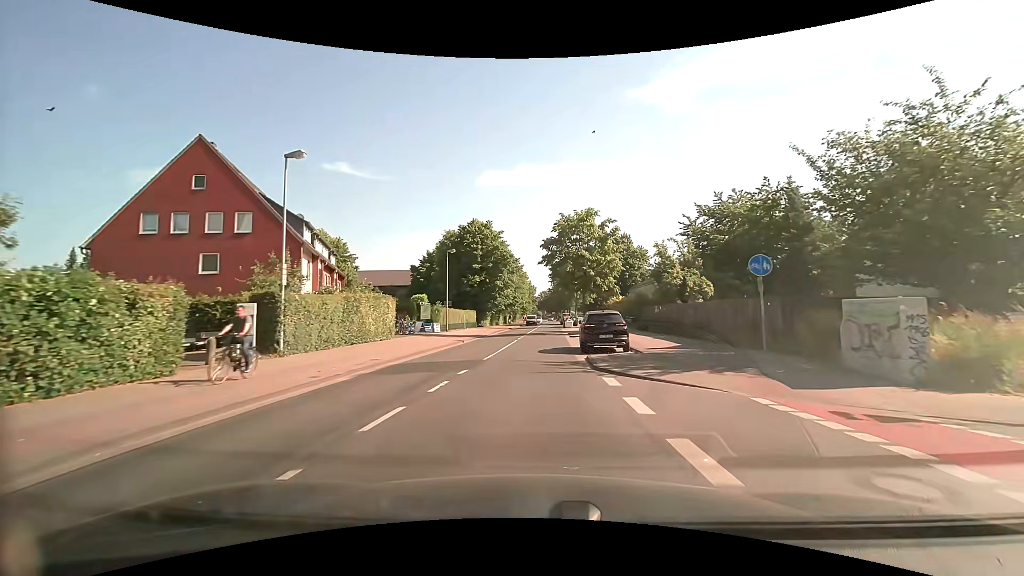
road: tertiary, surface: asphalt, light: Day
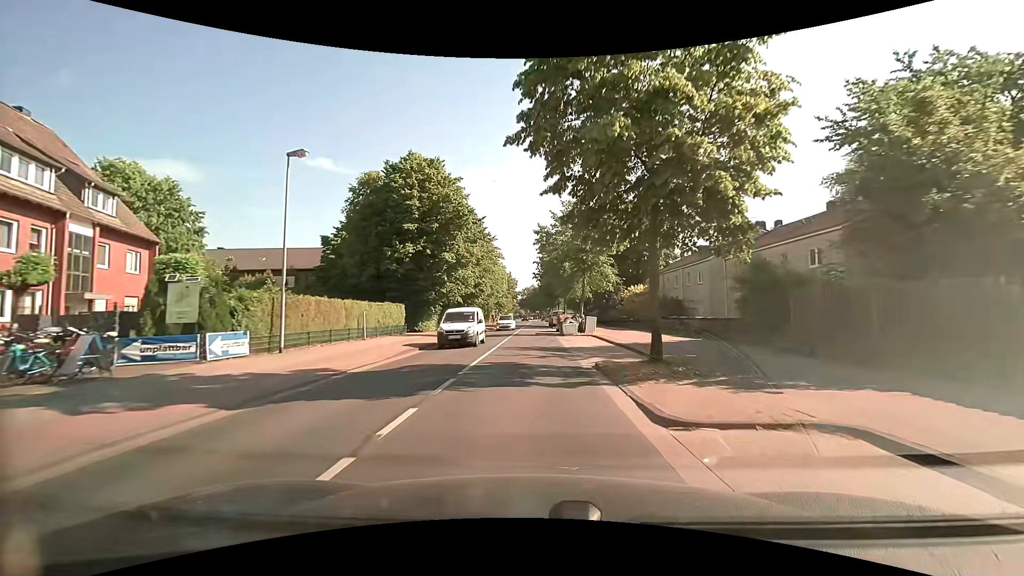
(+0.7, +28.1) m; +2°
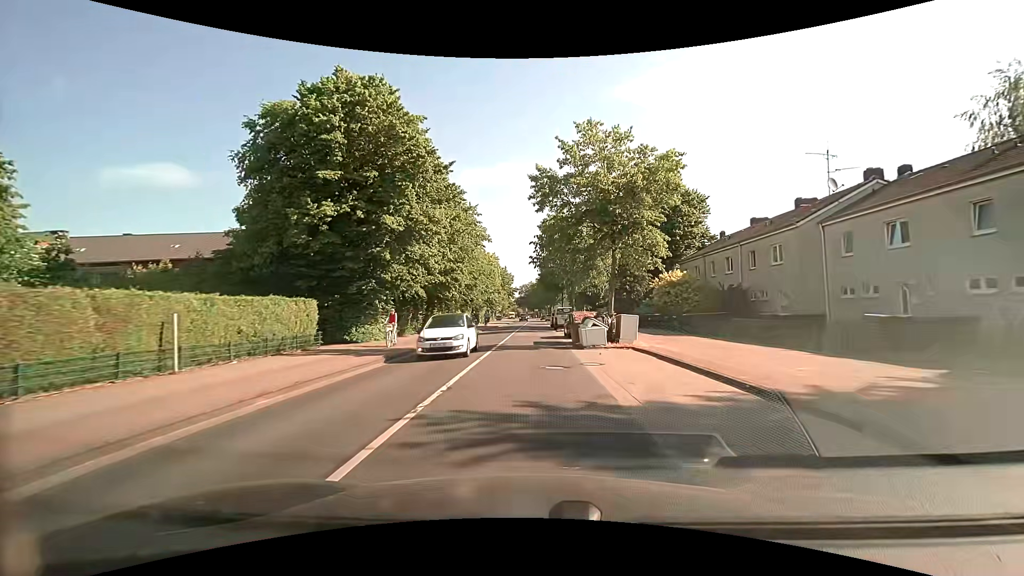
(+0.1, +14.5) m; +1°
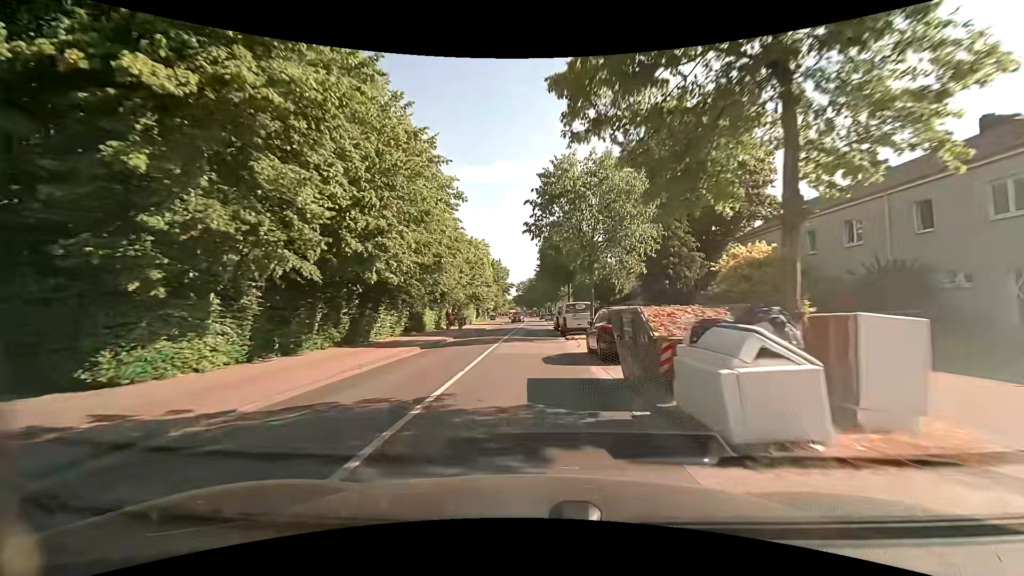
(-0.1, +14.8) m; 0°
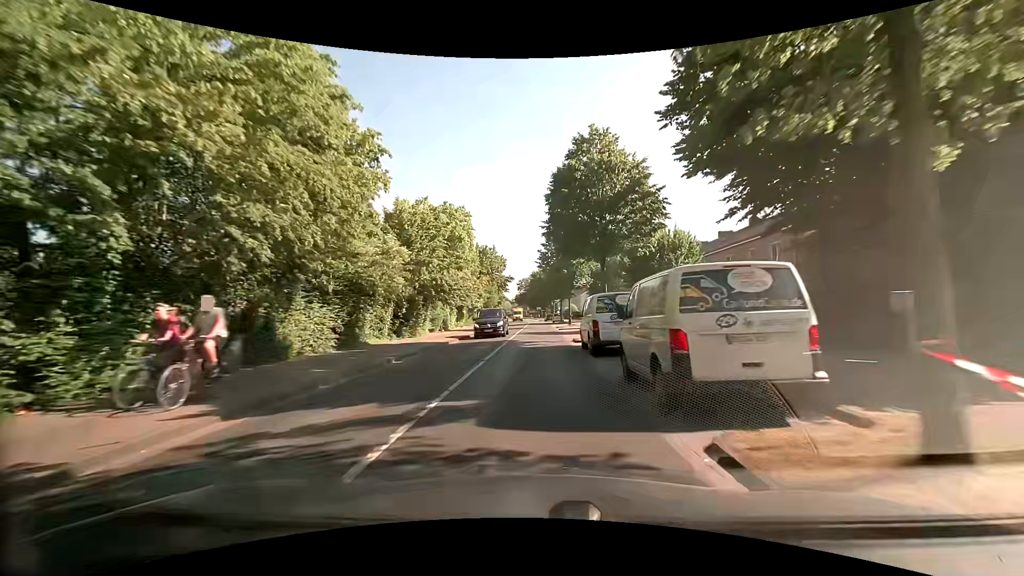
(0.0, +22.8) m; -1°
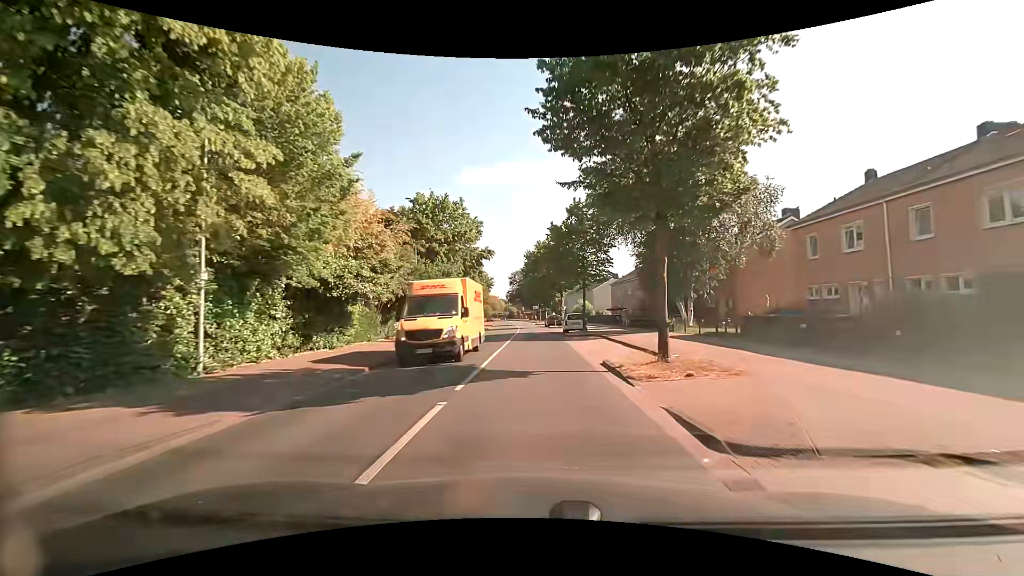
(+0.3, +37.5) m; +1°
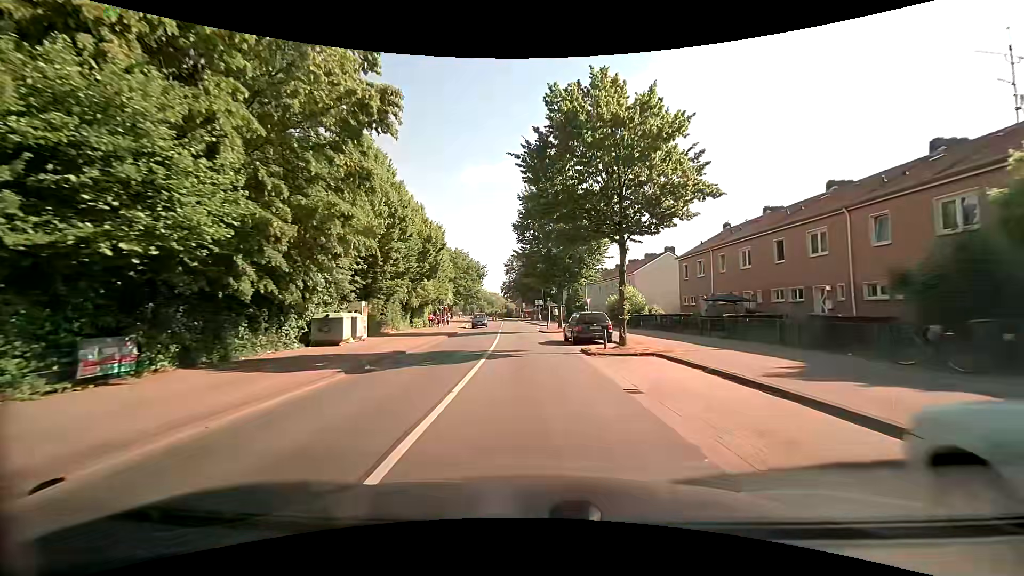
(-0.2, +36.7) m; 0°
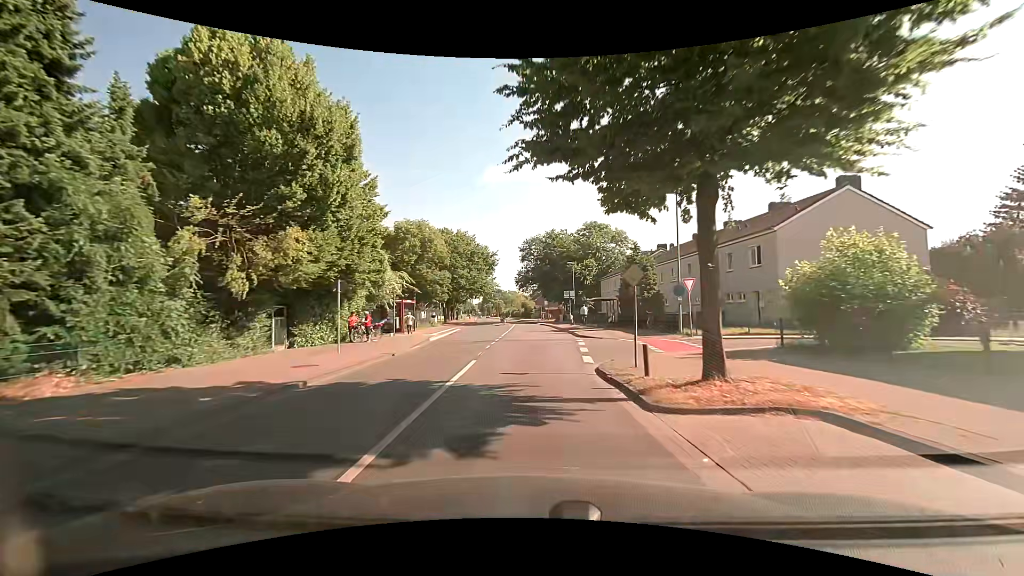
(-0.6, +29.6) m; -3°
(0, +10) (0, +20) (0, +30) (0, +40) (0, +50) (0, +60) (-1, +70) (-2, +80) (-4, +90) (-5, +100) m
